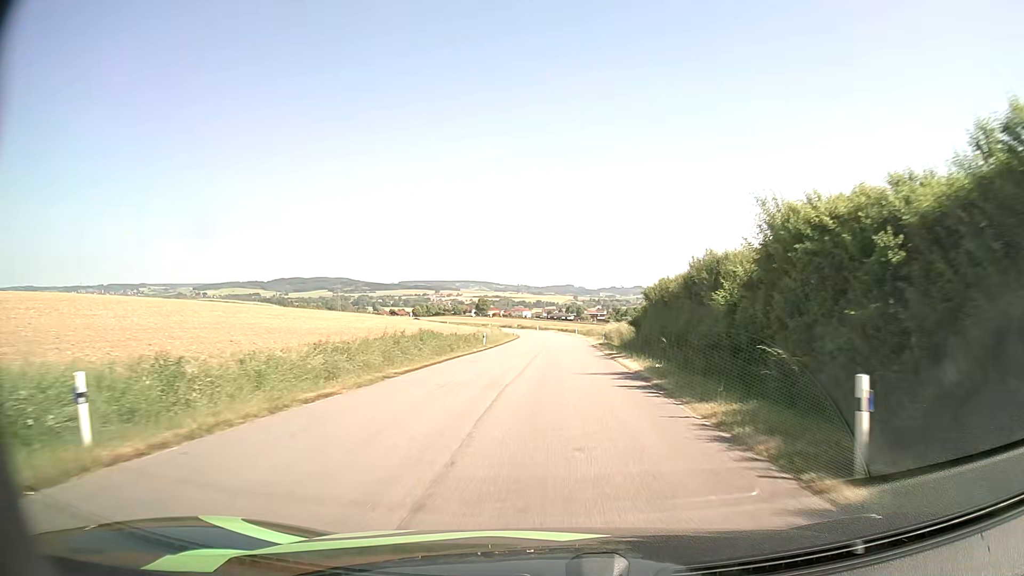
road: tertiary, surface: asphalt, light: Day
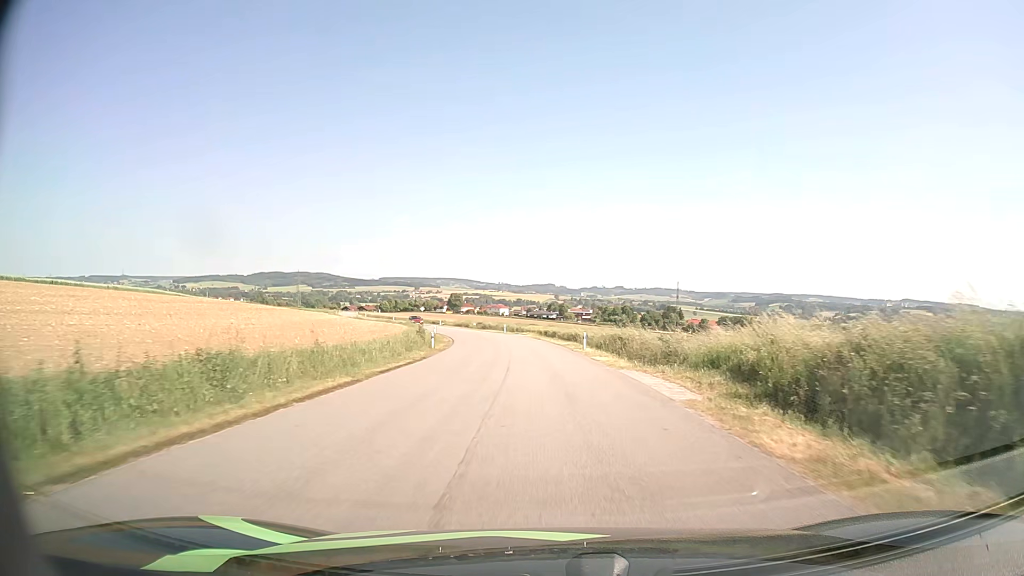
(+0.5, +47.0) m; +2°
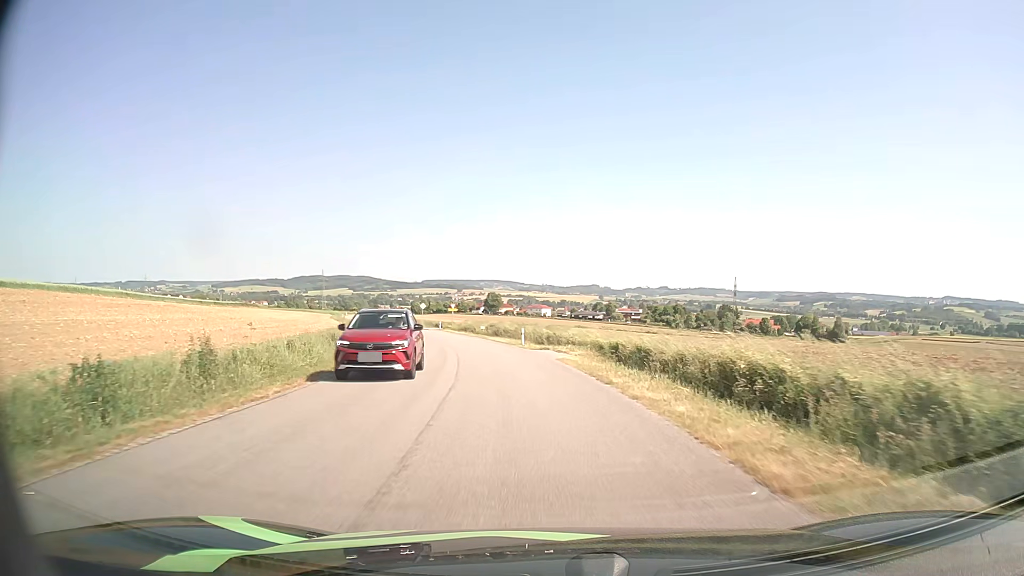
(-0.8, +35.0) m; -4°
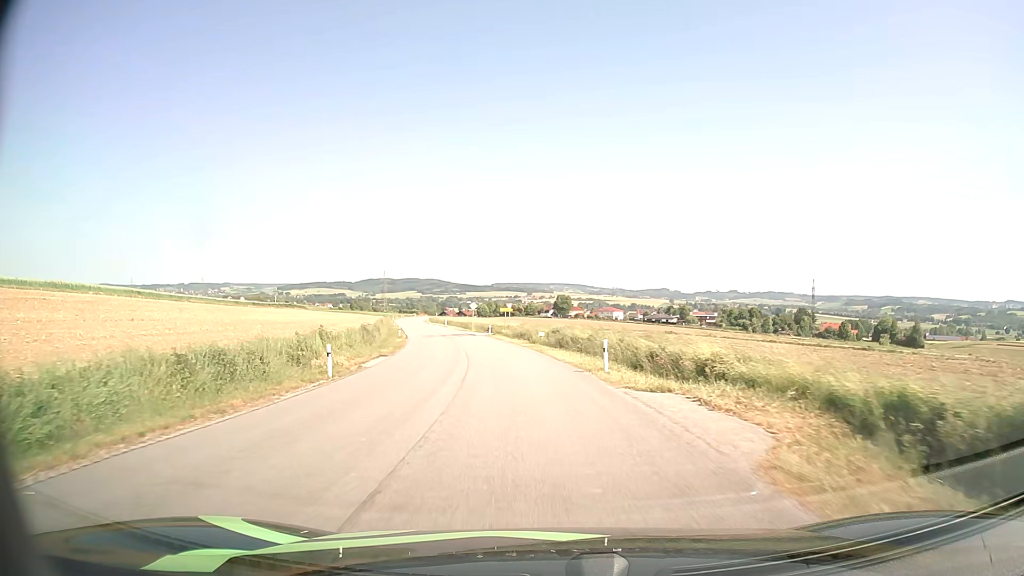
(-0.8, +16.1) m; -6°
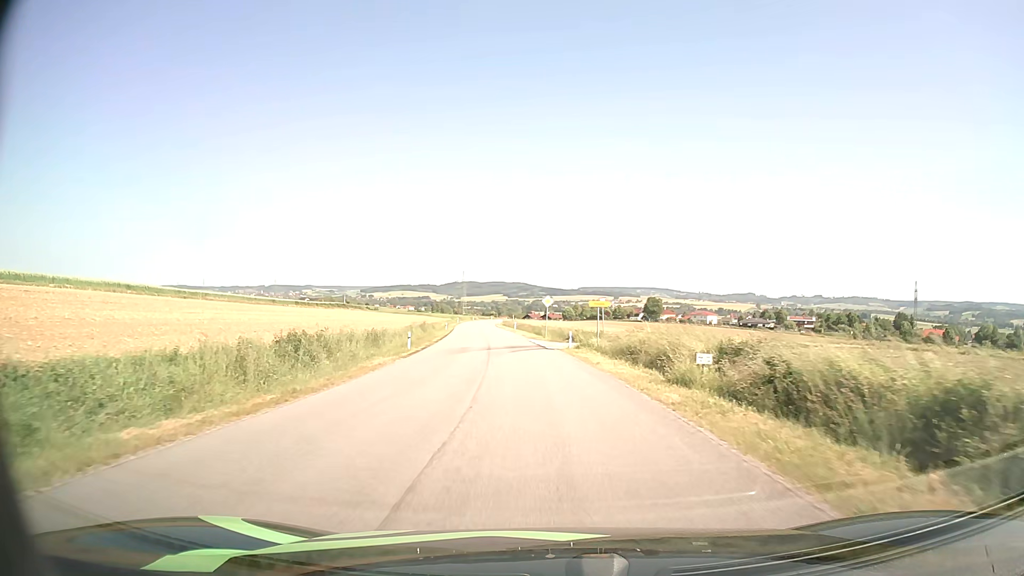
(-1.6, +24.0) m; -7°
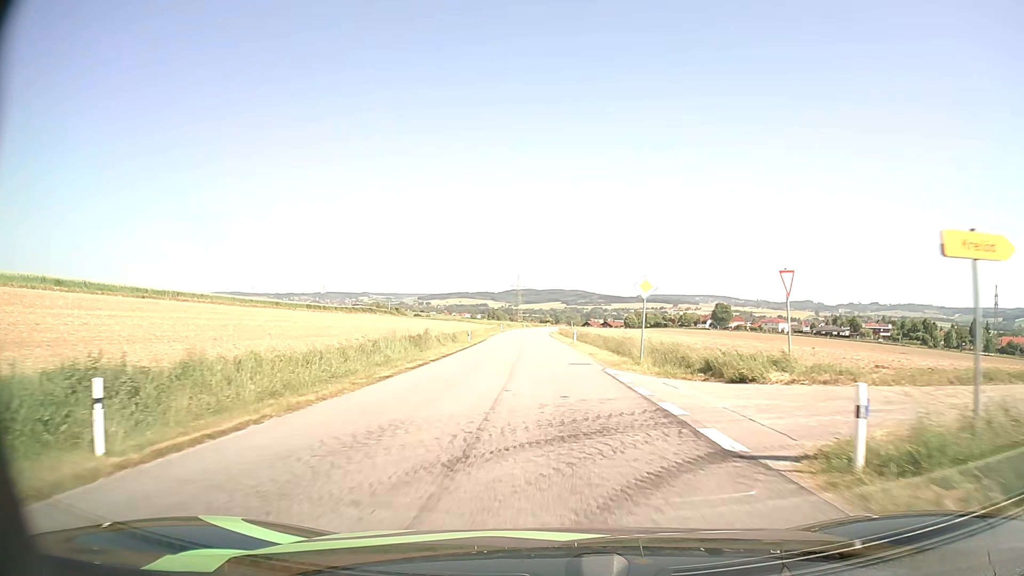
(-1.1, +25.2) m; -5°
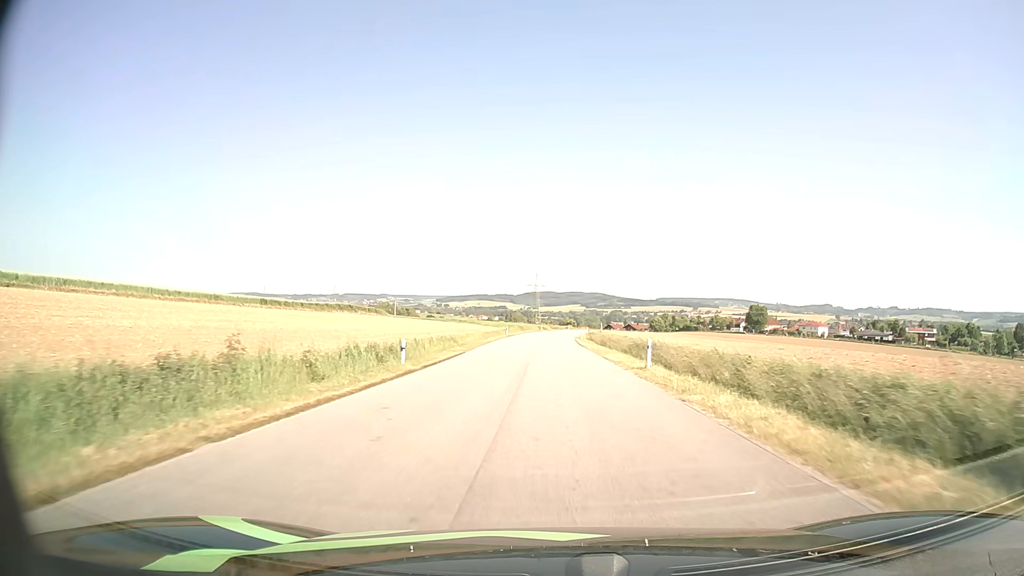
(-0.5, +27.3) m; -1°
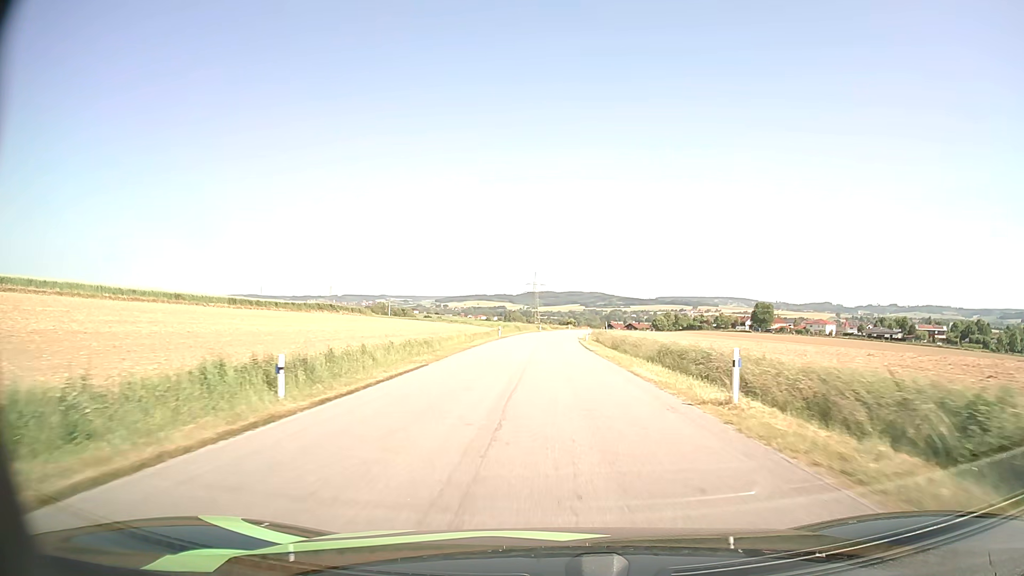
(0.0, +9.6) m; 0°
(0, +10) (0, +20) (0, +30) (0, +40) (0, +50) (0, +60) (+1, +70) (+1, +80) (+2, +90) (+3, +100) m
